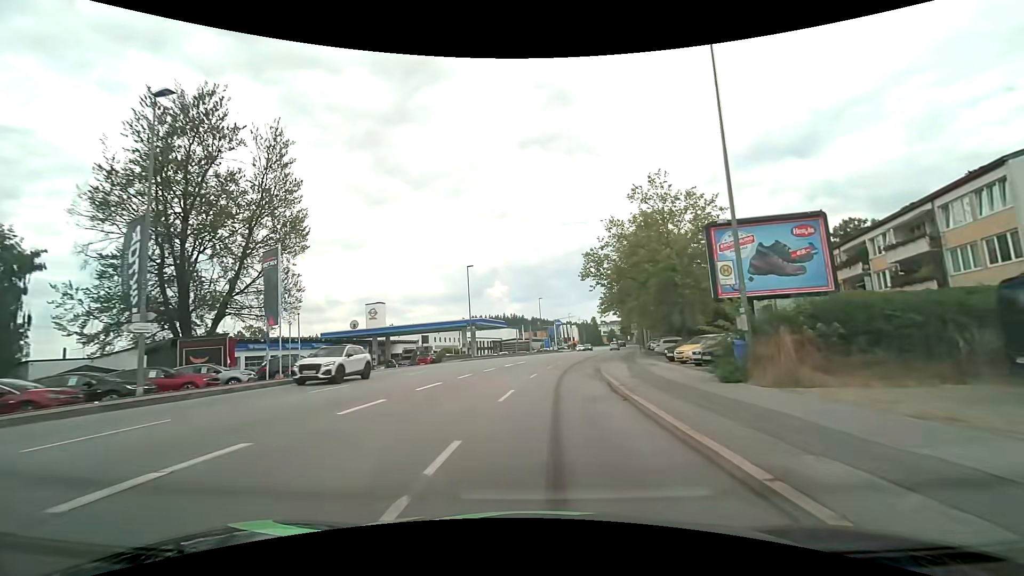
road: tertiary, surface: asphalt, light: Day
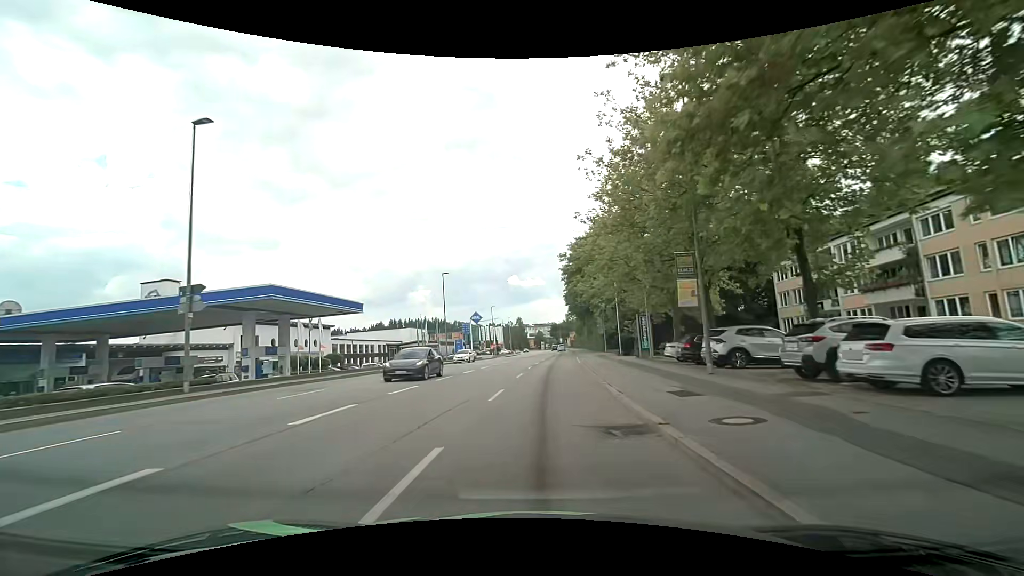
(+2.7, +36.0) m; +9°
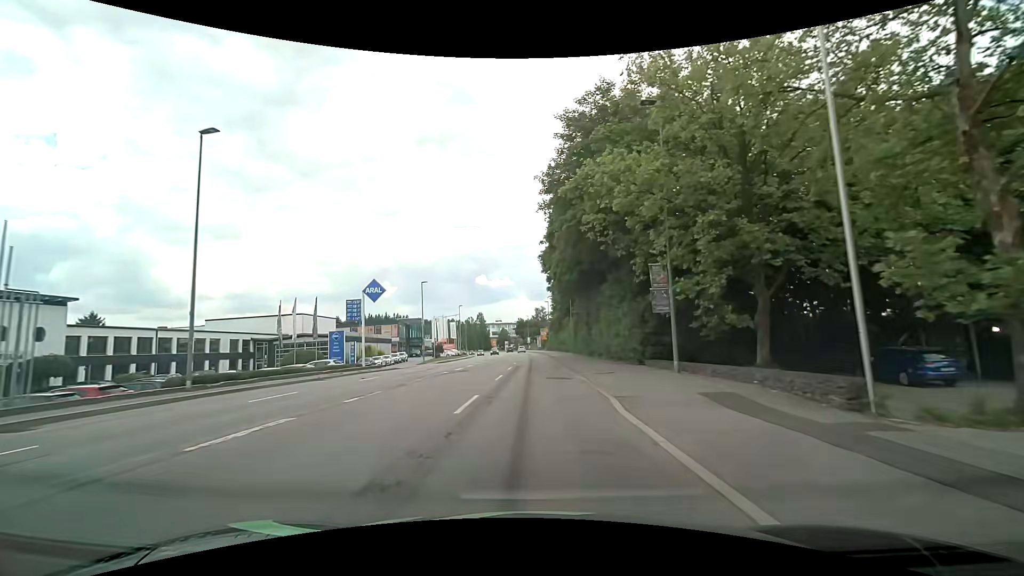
(+1.8, +37.9) m; +4°
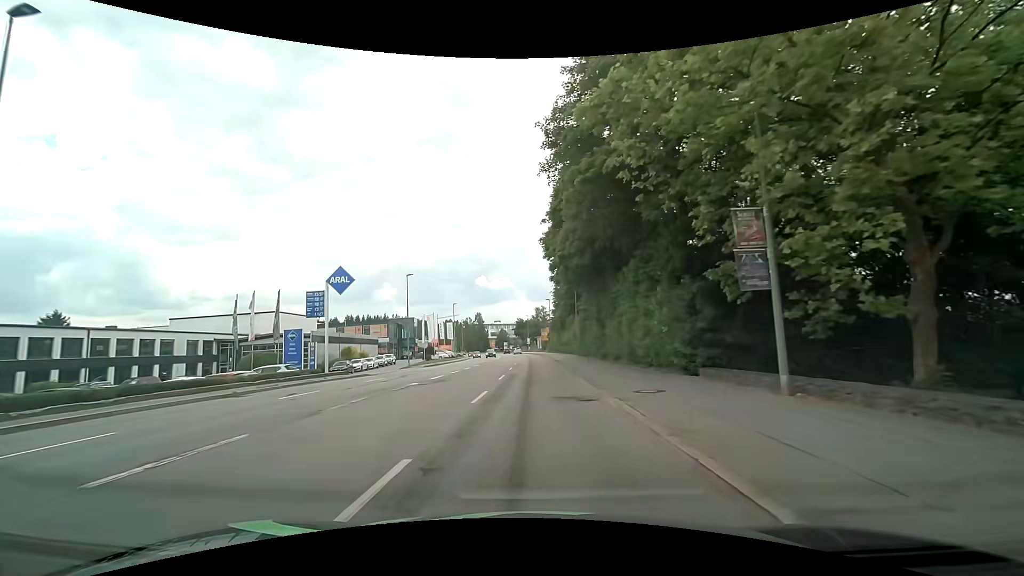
(0.0, +7.6) m; +1°
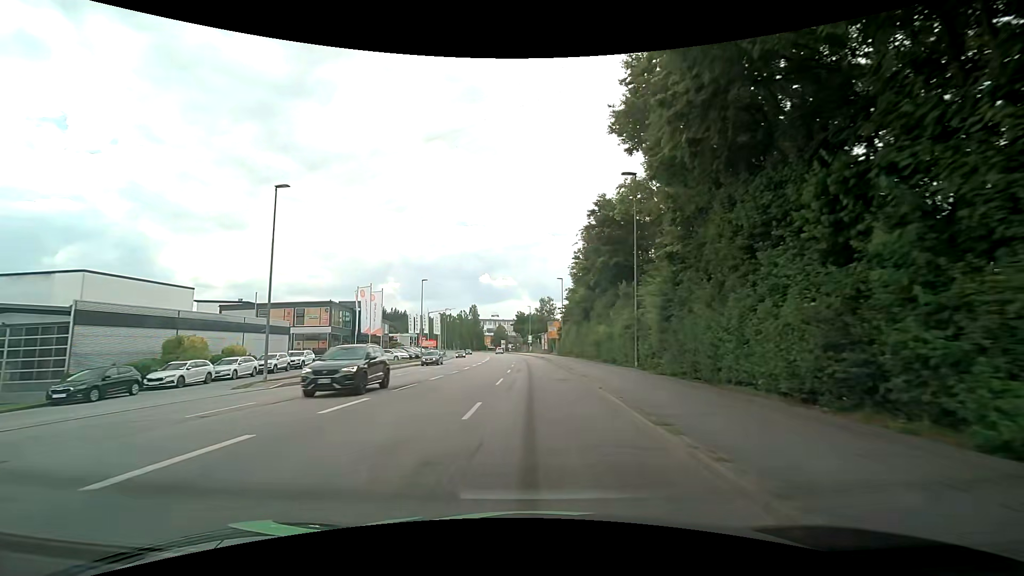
(-0.2, +30.3) m; -1°
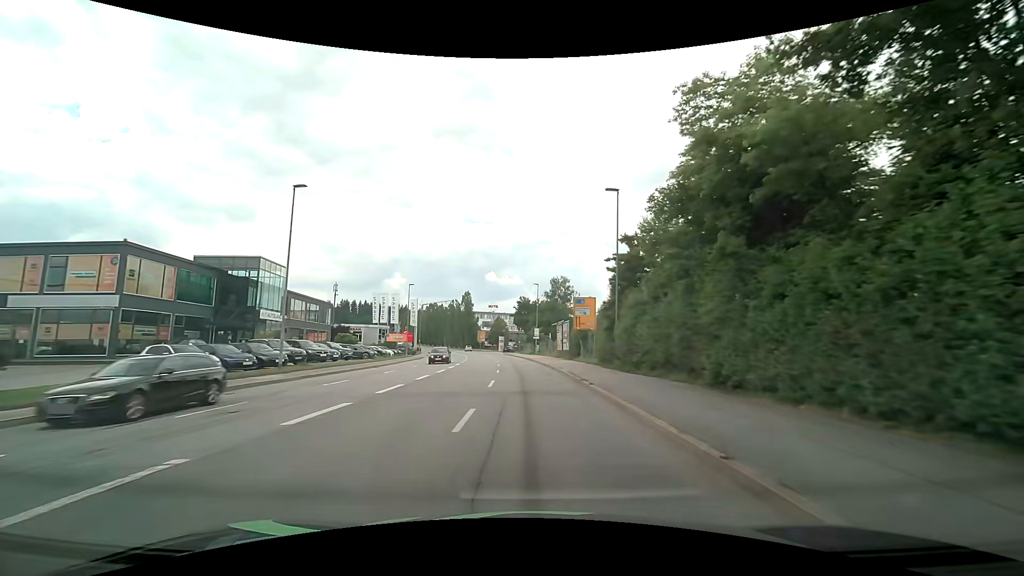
(-0.2, +37.7) m; 0°
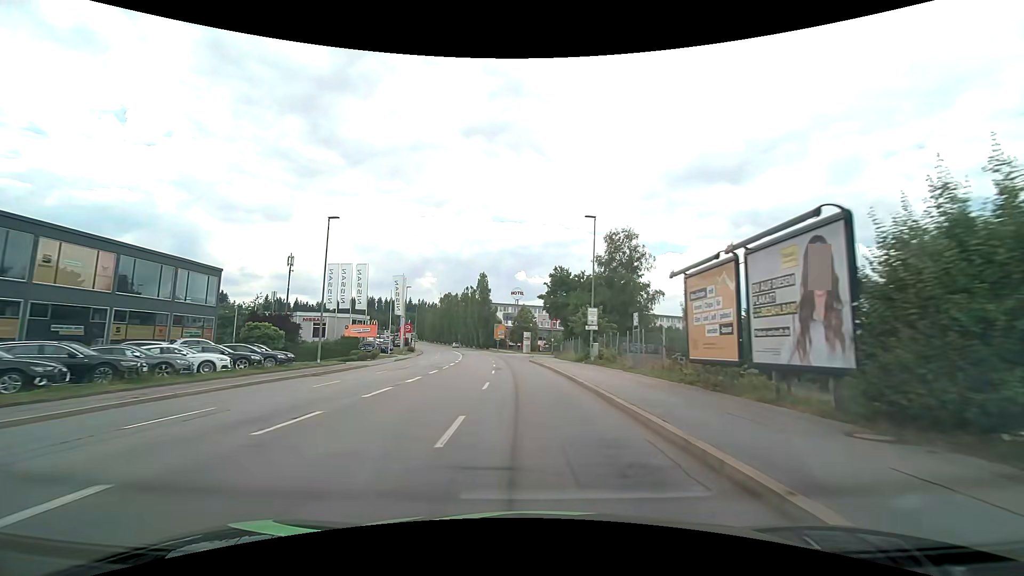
(-1.2, +37.7) m; -3°
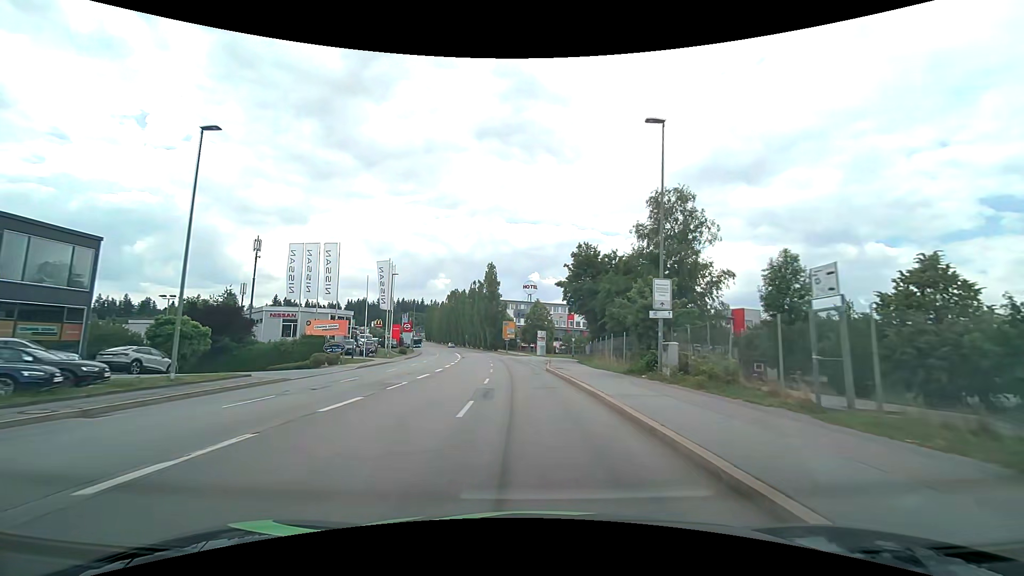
(-0.2, +15.1) m; -2°
(0, +10) (0, +20) (-1, +30) (-2, +40) (-3, +50) (-4, +60) (-5, +70) (-7, +80) (-8, +90) (-10, +99) m
